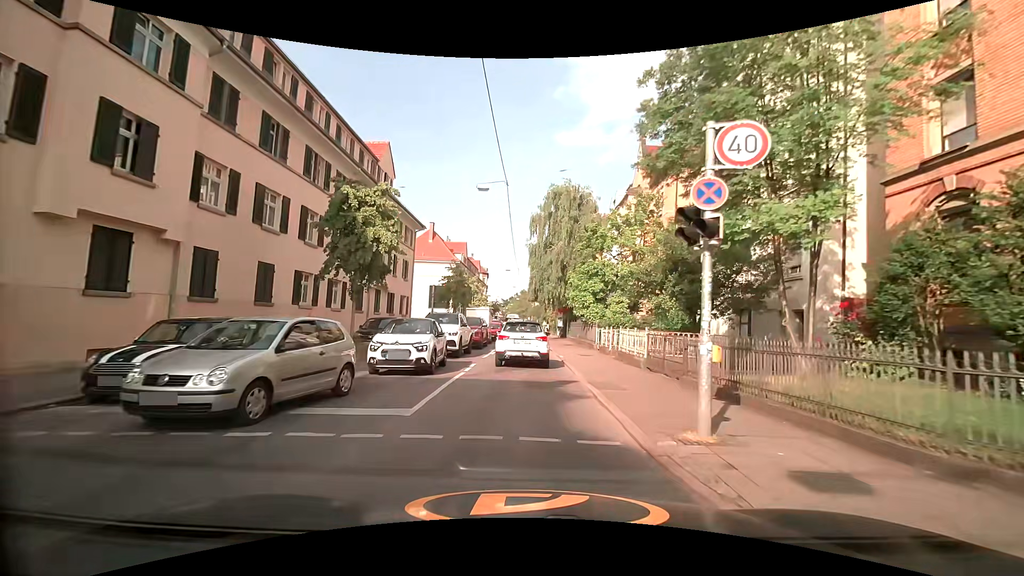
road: tertiary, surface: asphalt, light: Day
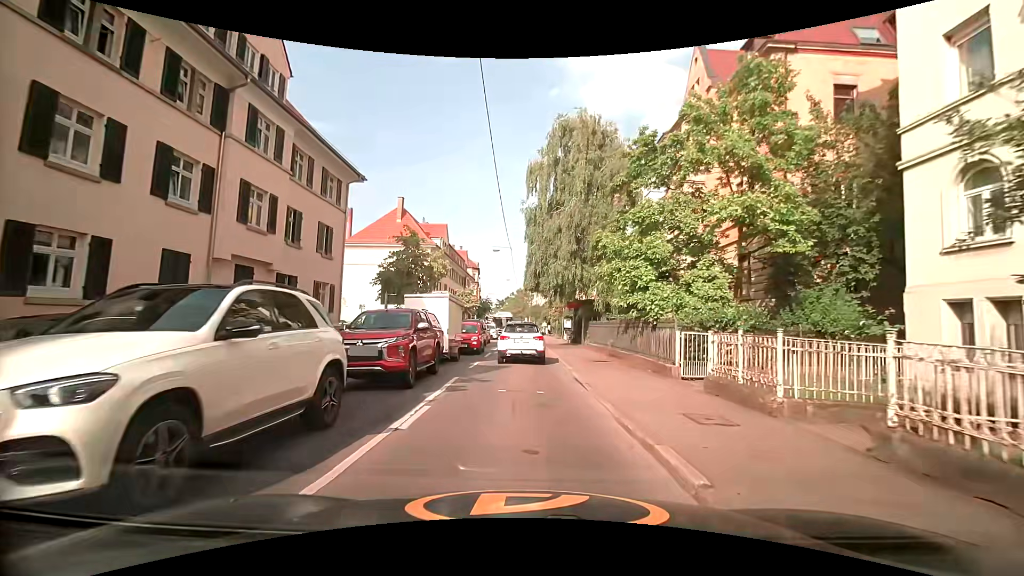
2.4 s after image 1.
(+0.1, +16.1) m; 0°
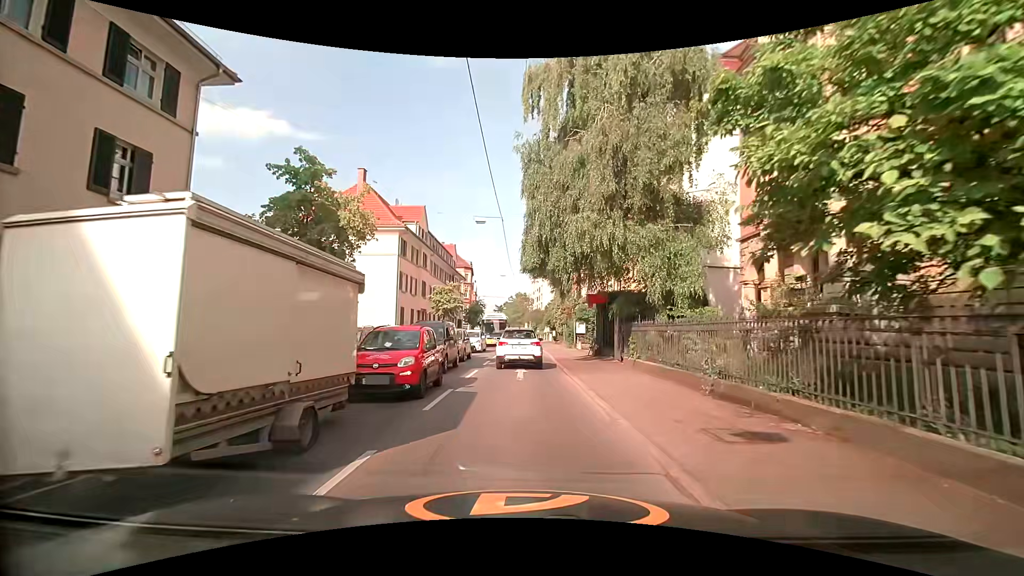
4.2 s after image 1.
(+0.2, +13.1) m; +2°
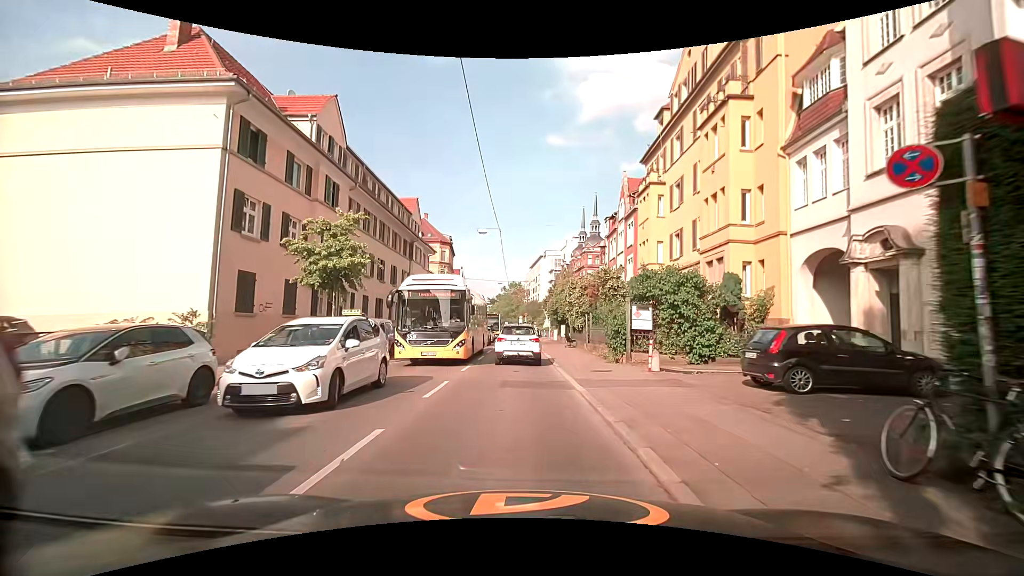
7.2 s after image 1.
(-0.4, +23.2) m; +1°
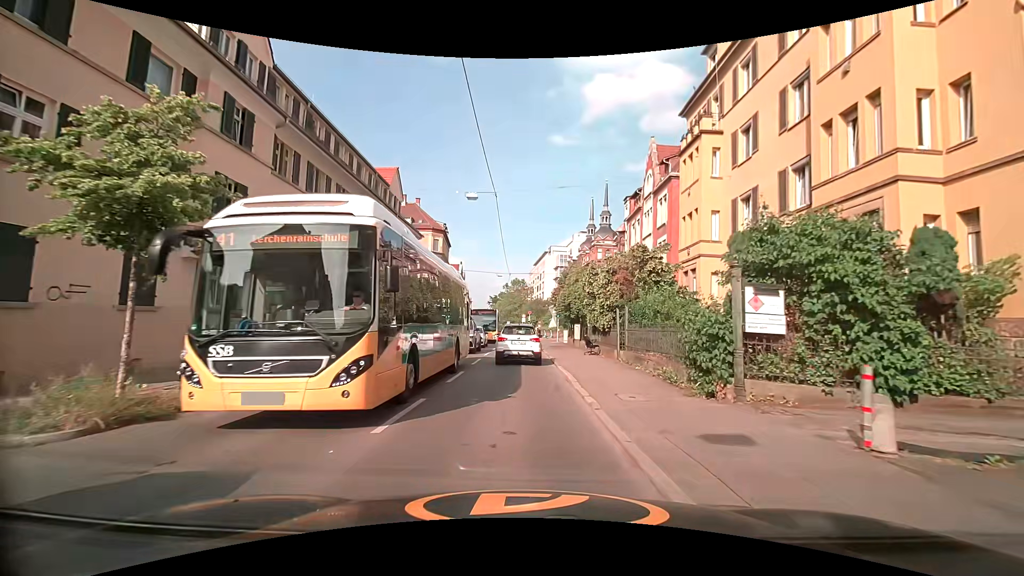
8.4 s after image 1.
(-0.2, +9.3) m; -2°
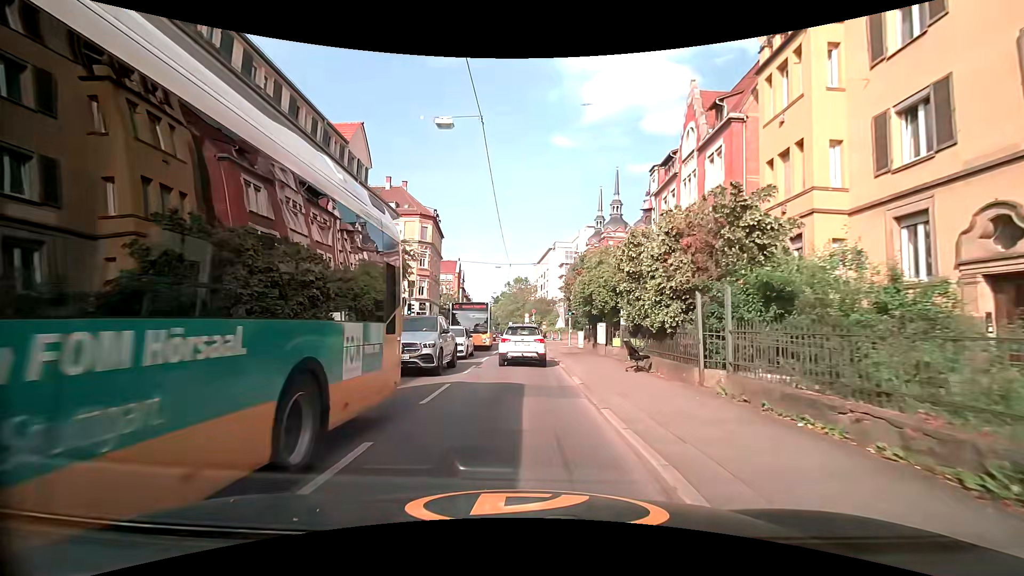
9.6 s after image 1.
(+0.1, +9.5) m; 0°
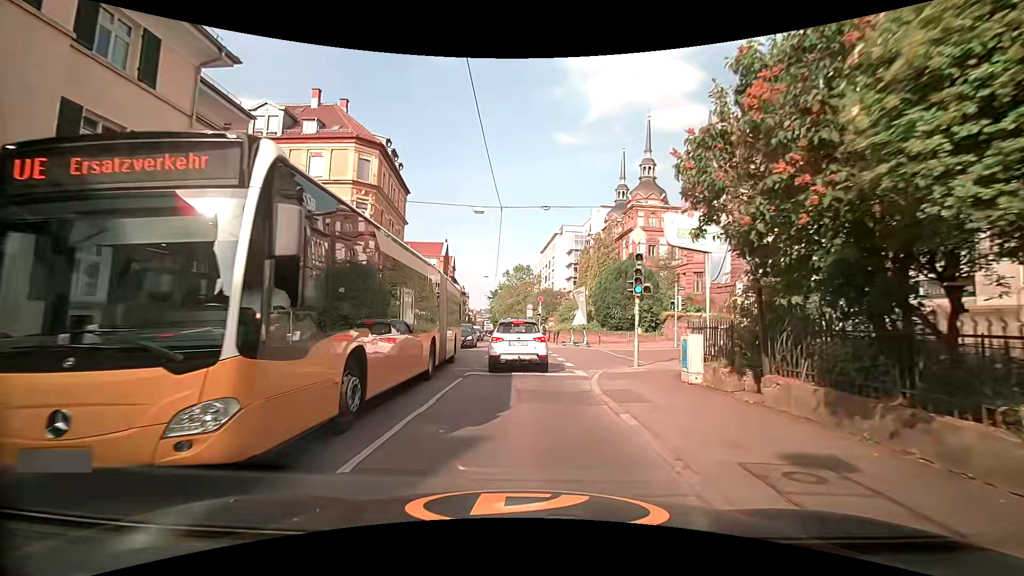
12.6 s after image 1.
(0.0, +22.0) m; 0°
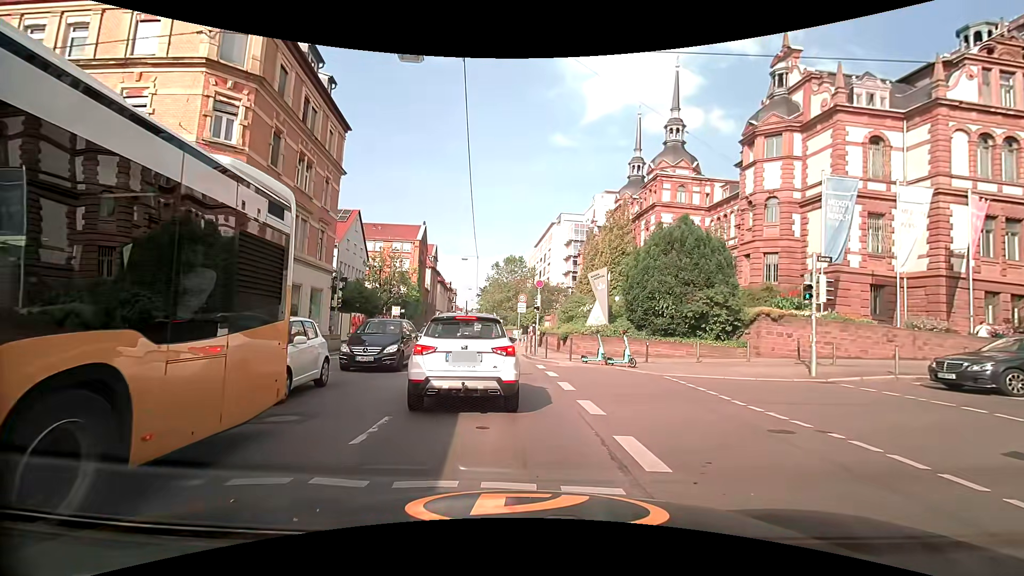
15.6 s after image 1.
(0.0, +14.9) m; +2°
